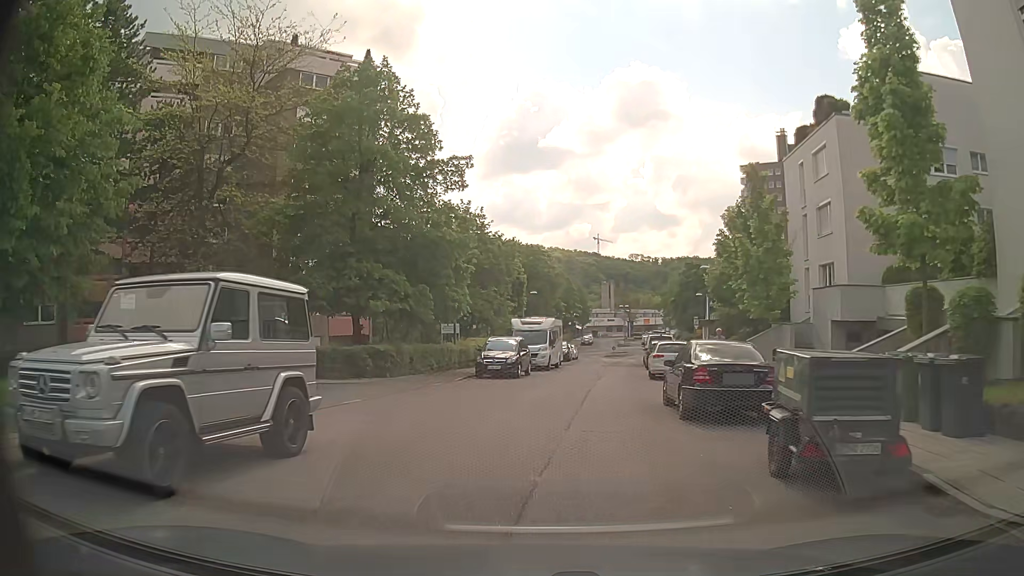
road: residential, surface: asphalt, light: Day
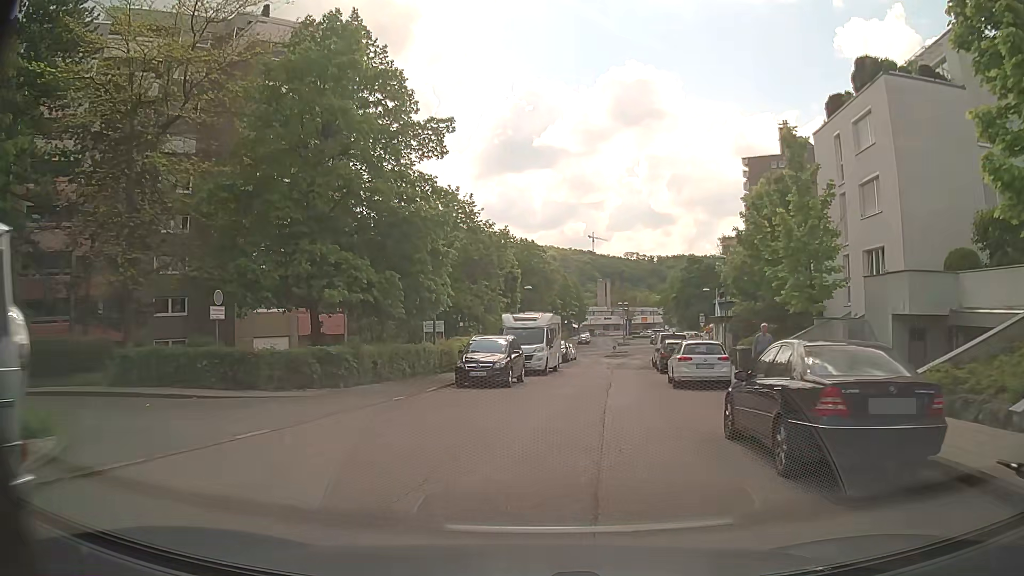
(+0.1, +5.2) m; +2°
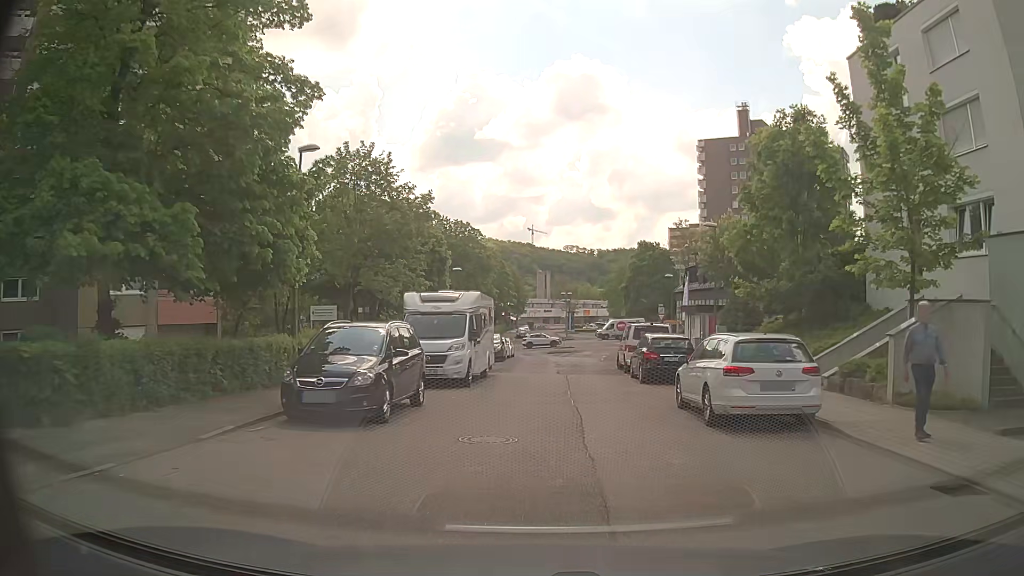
(+0.4, +10.3) m; +5°
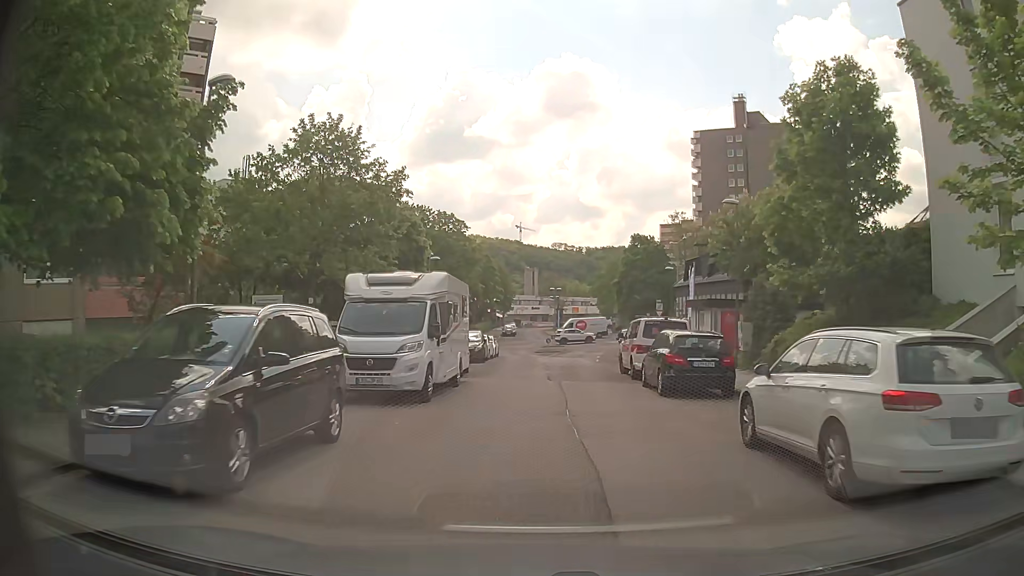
(0.0, +5.1) m; +1°
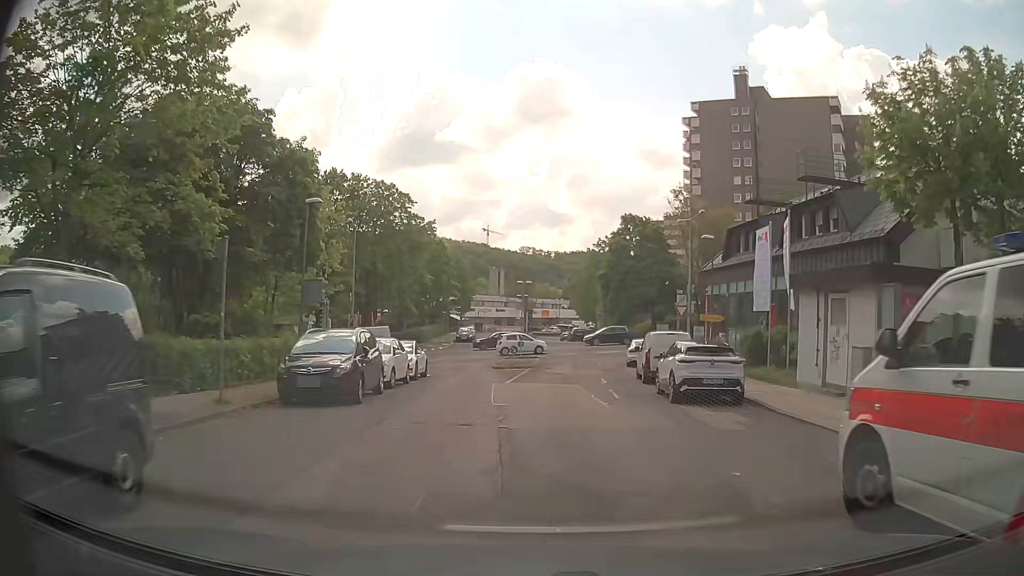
(+0.5, +19.8) m; +3°
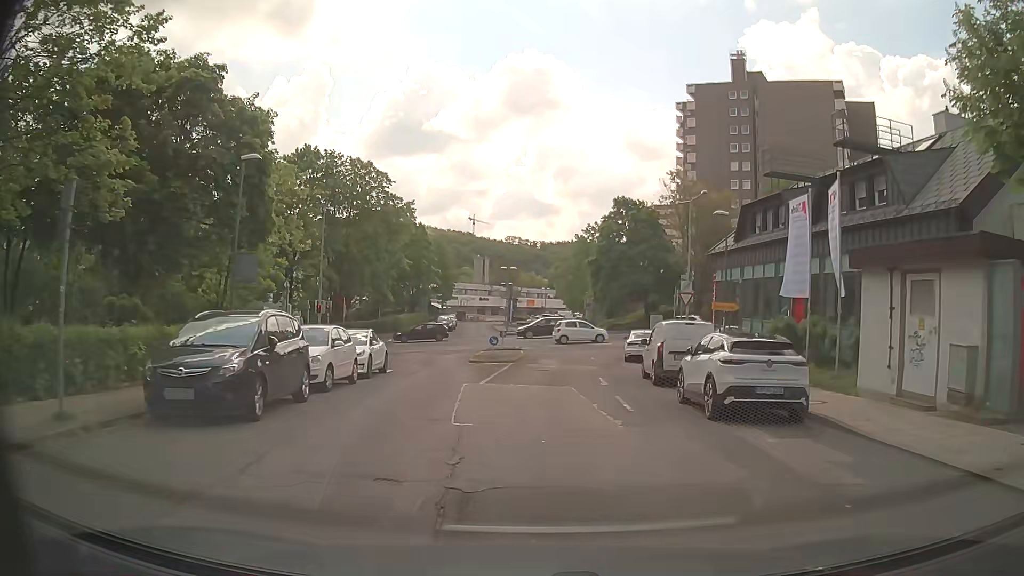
(0.0, +4.8) m; +2°
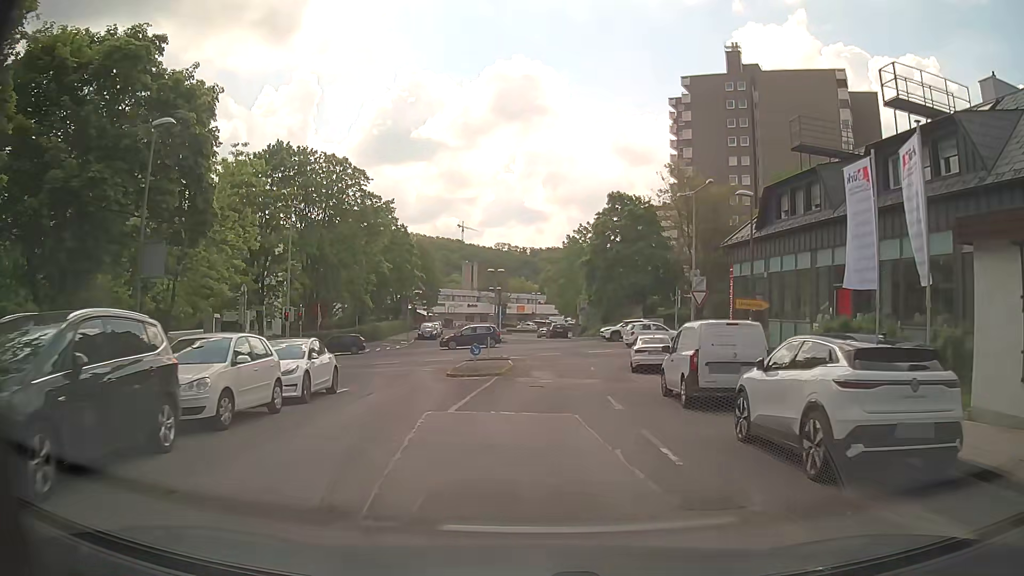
(0.0, +4.8) m; +1°
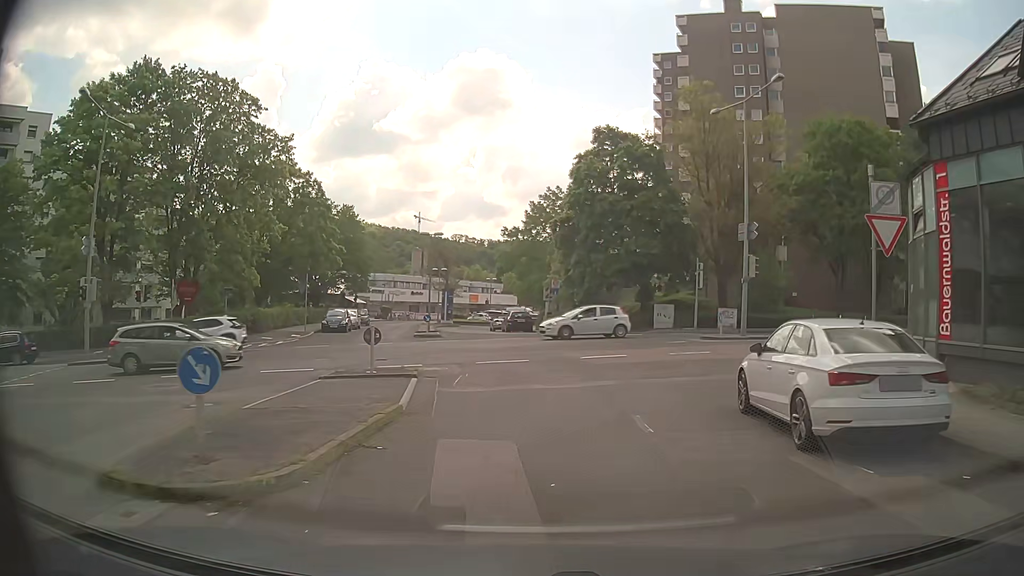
(+0.2, +18.8) m; +3°
(+1, +10) (+5, +19) (+12, +25) (+22, +28) (+32, +31) (+41, +33) (+51, +35) (+61, +37) (+71, +38) (+81, +40) m
